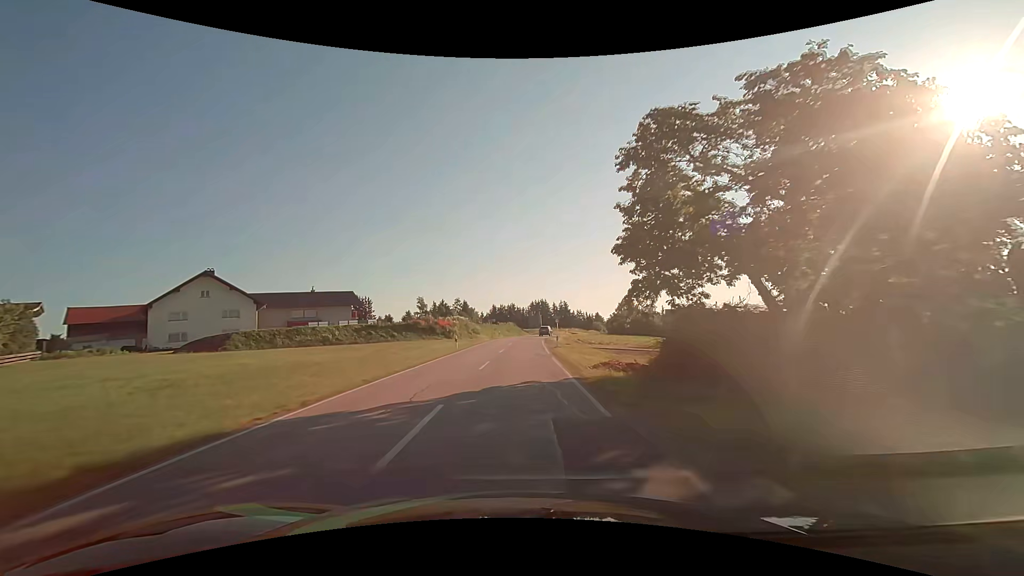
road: secondary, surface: asphalt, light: Day
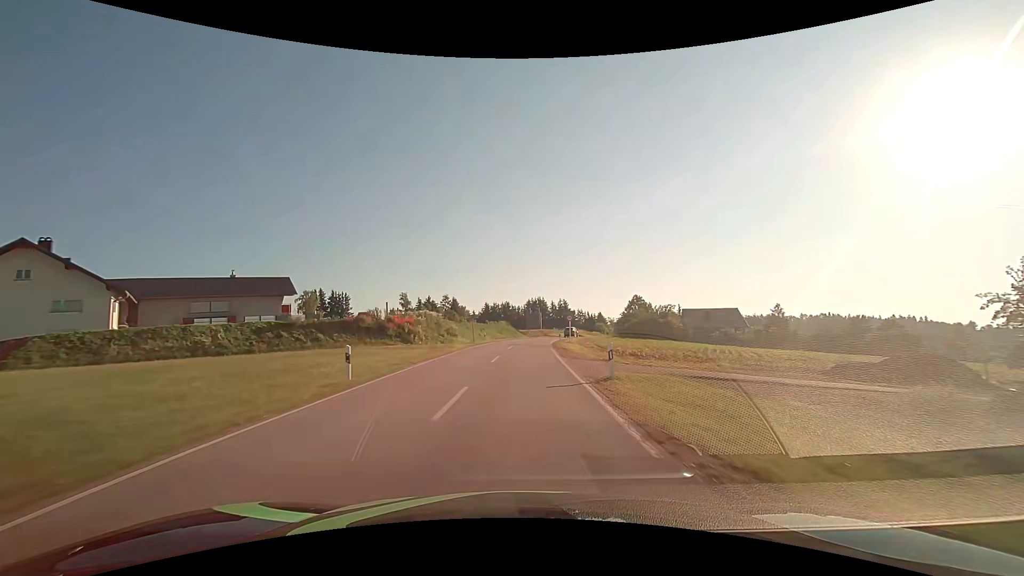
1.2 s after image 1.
(0.0, +21.4) m; 0°
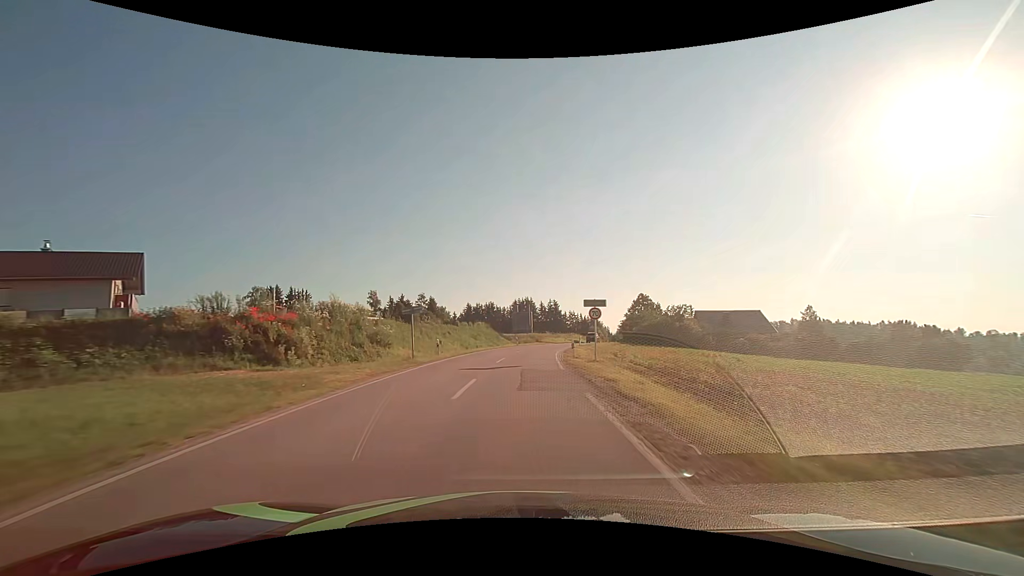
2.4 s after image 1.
(+0.3, +21.4) m; +2°
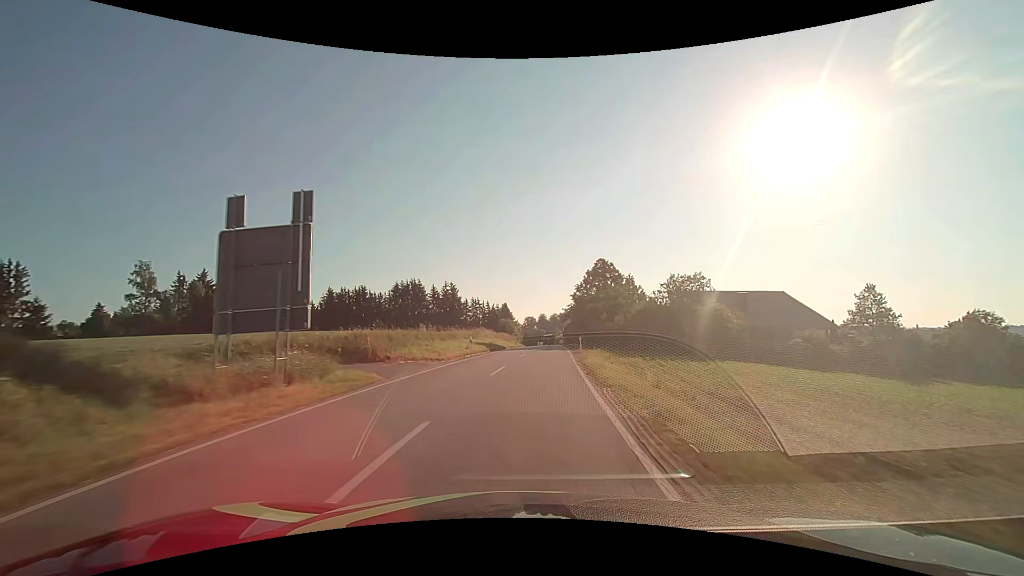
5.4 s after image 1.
(+4.2, +53.4) m; +11°
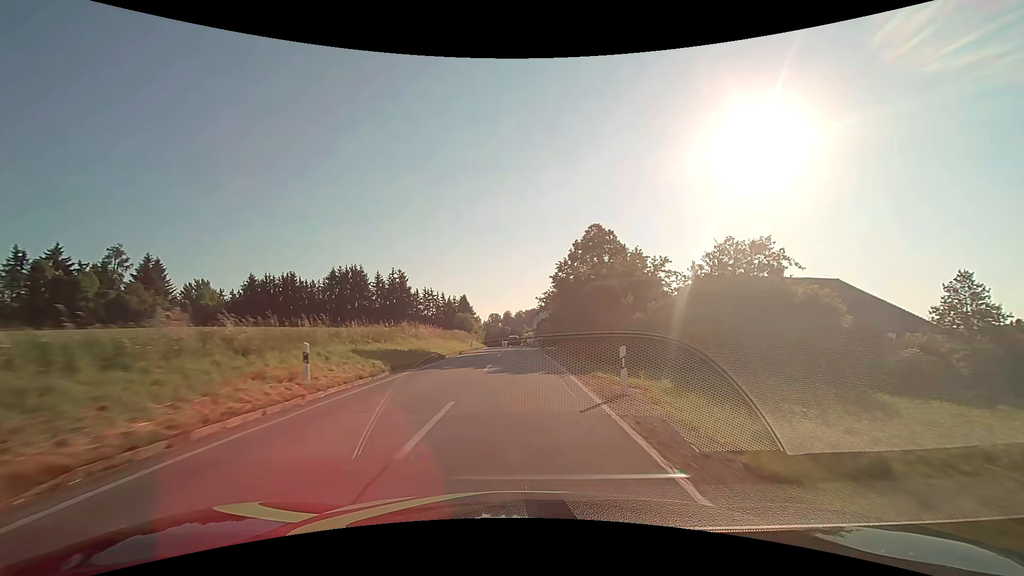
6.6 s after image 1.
(+1.0, +21.6) m; +4°
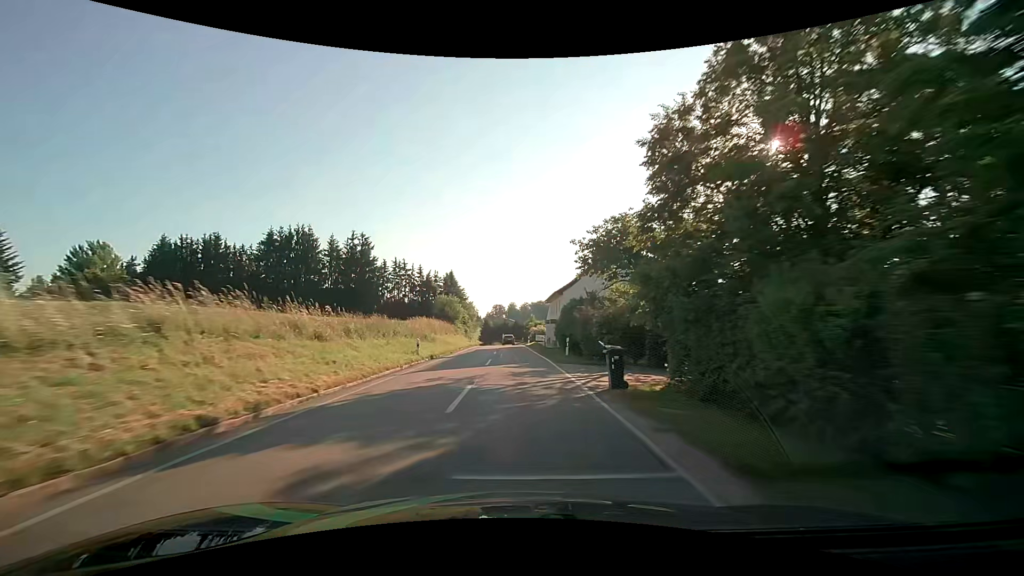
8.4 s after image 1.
(0.0, +32.6) m; 0°
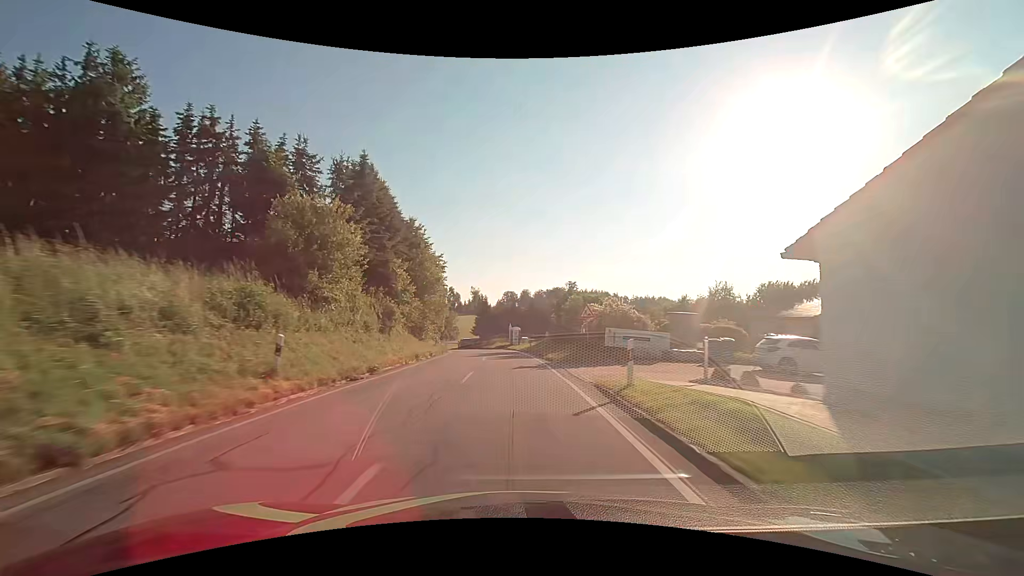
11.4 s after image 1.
(-0.6, +54.7) m; -1°
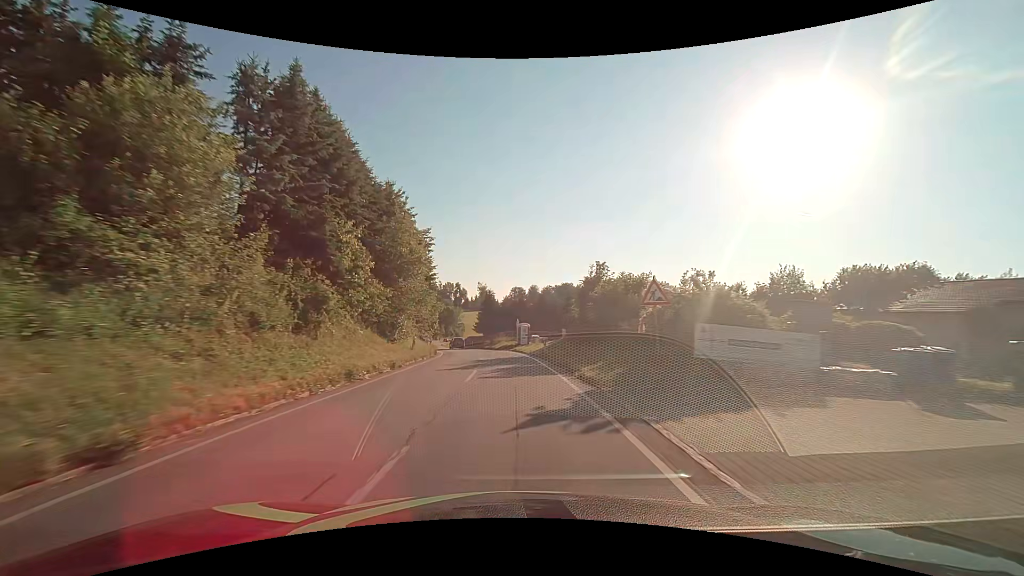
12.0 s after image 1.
(-0.1, +11.0) m; -1°
(0, +10) (0, +20) (-1, +30) (-2, +40) (-3, +50) (-5, +60) (-7, +69) (-10, +79) (-12, +89) (-14, +99) m
